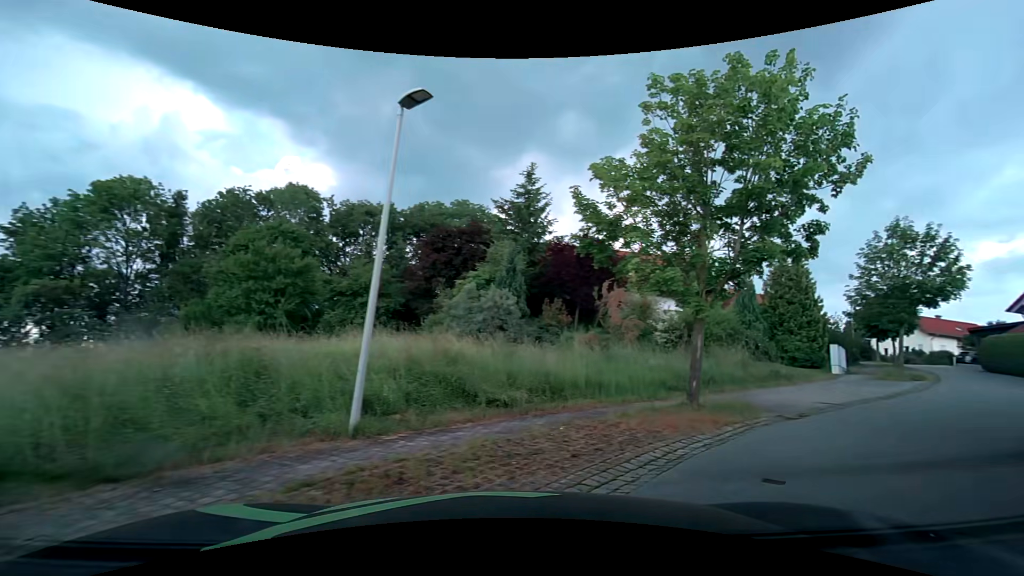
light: Day
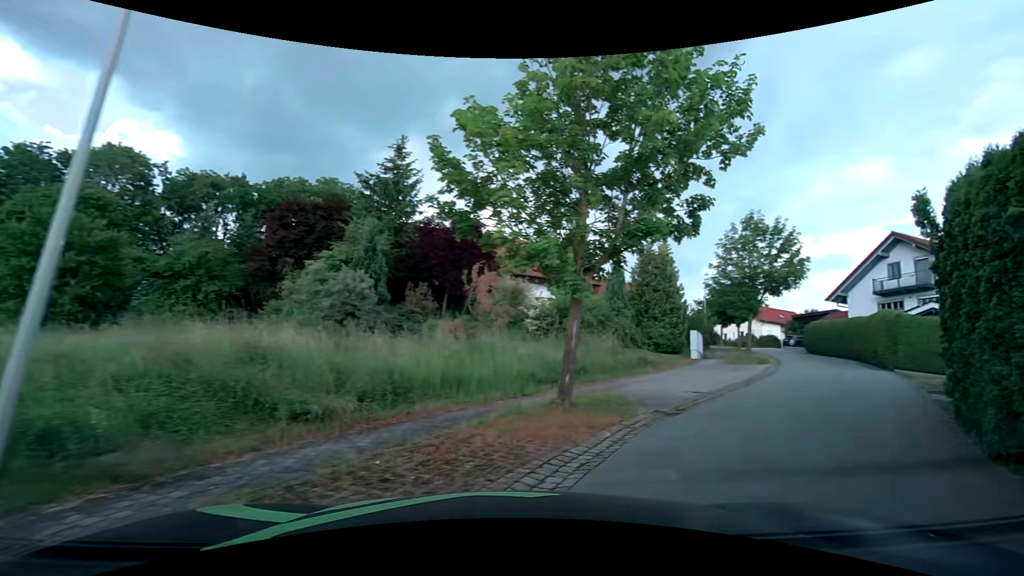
(+0.3, +2.4) m; +14°
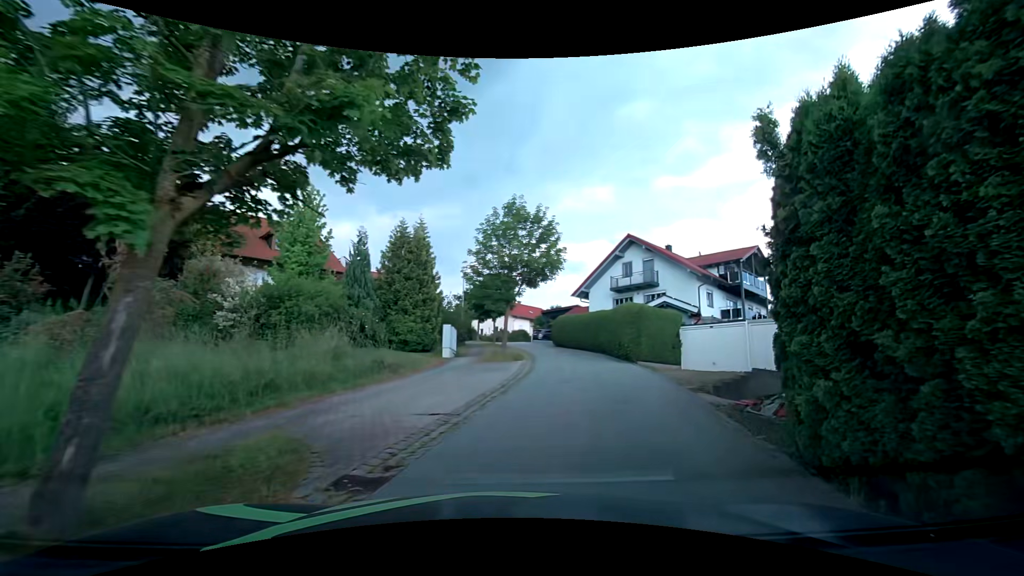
(+1.3, +4.8) m; +30°
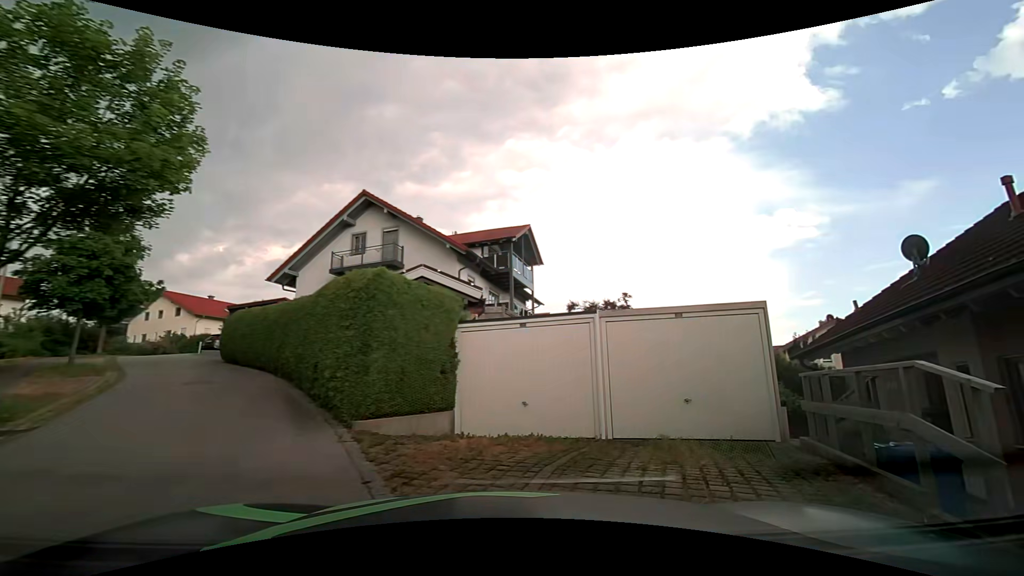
(+2.4, +13.2) m; +30°
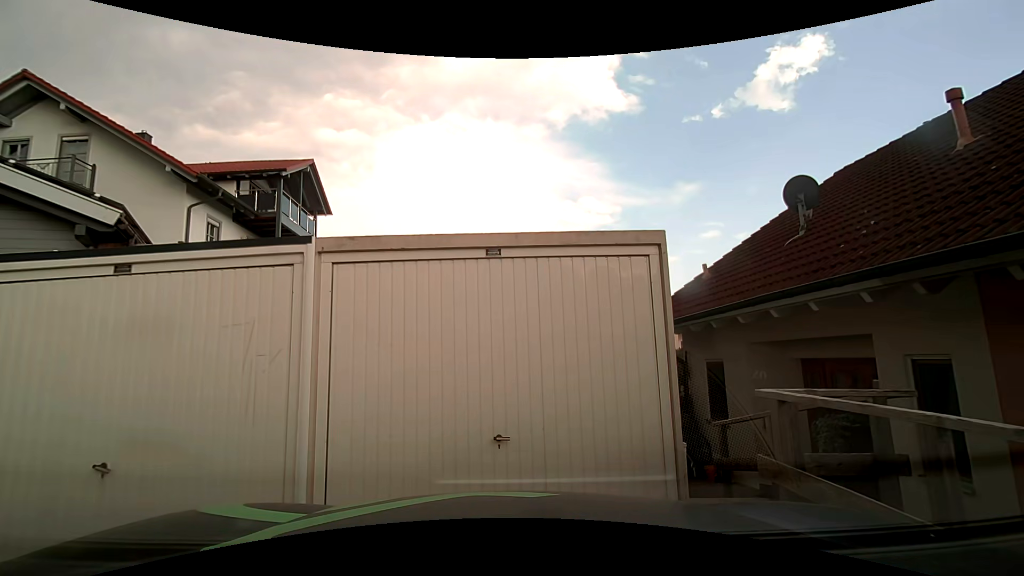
(+1.0, +5.1) m; +22°
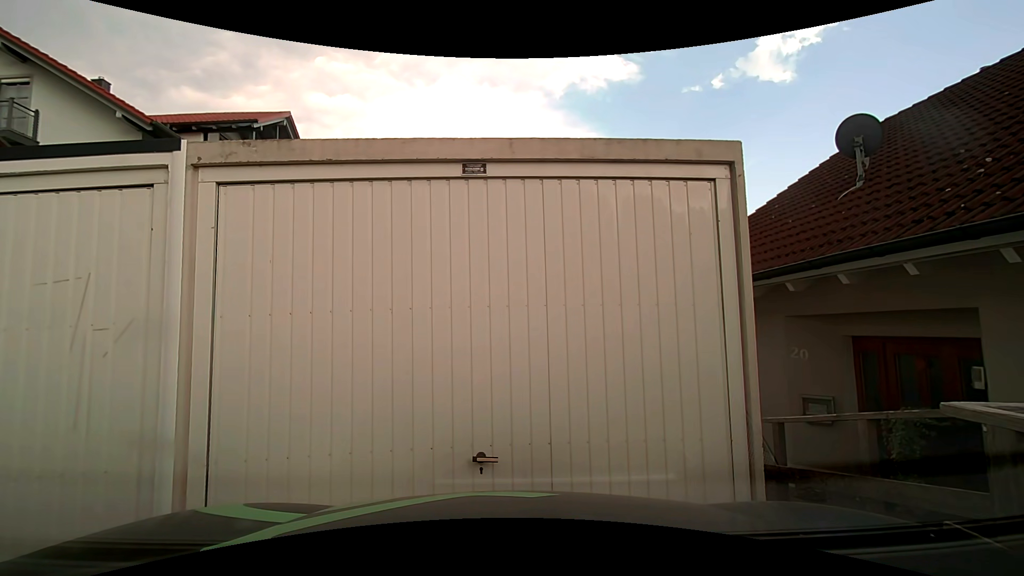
(0.0, +1.3) m; -2°
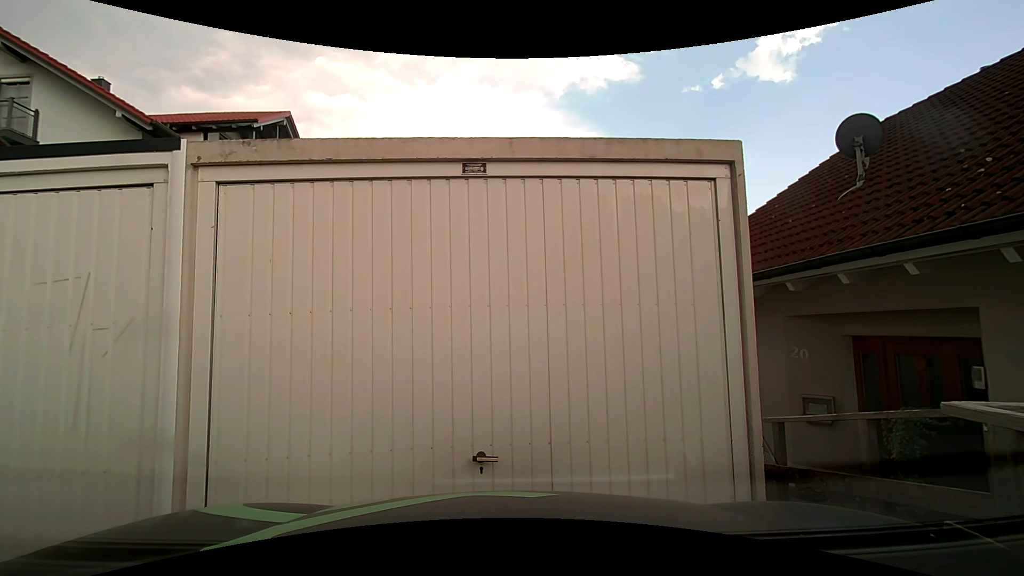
(0.0, 0.0) m; 0°
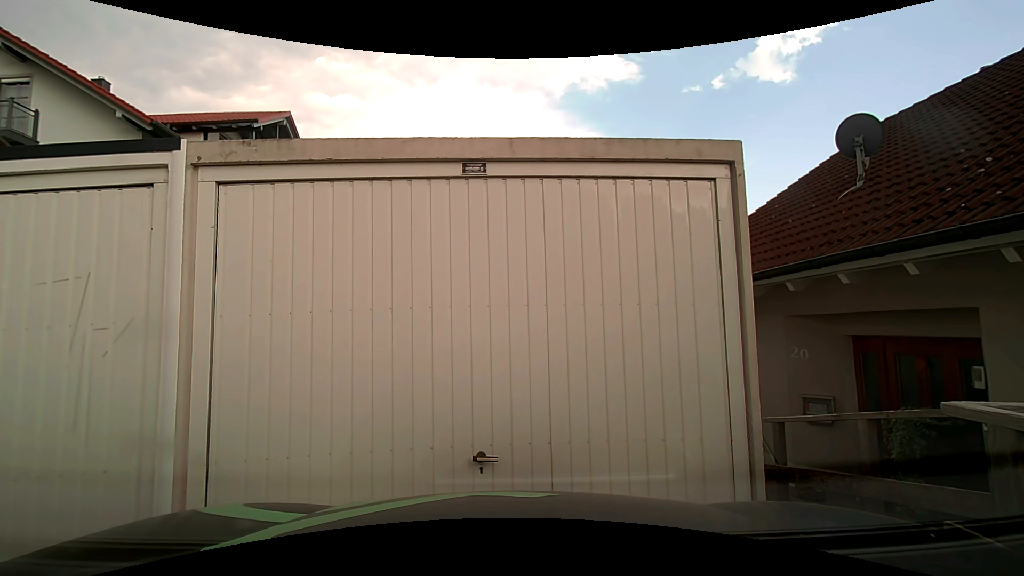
(0.0, 0.0) m; 0°
